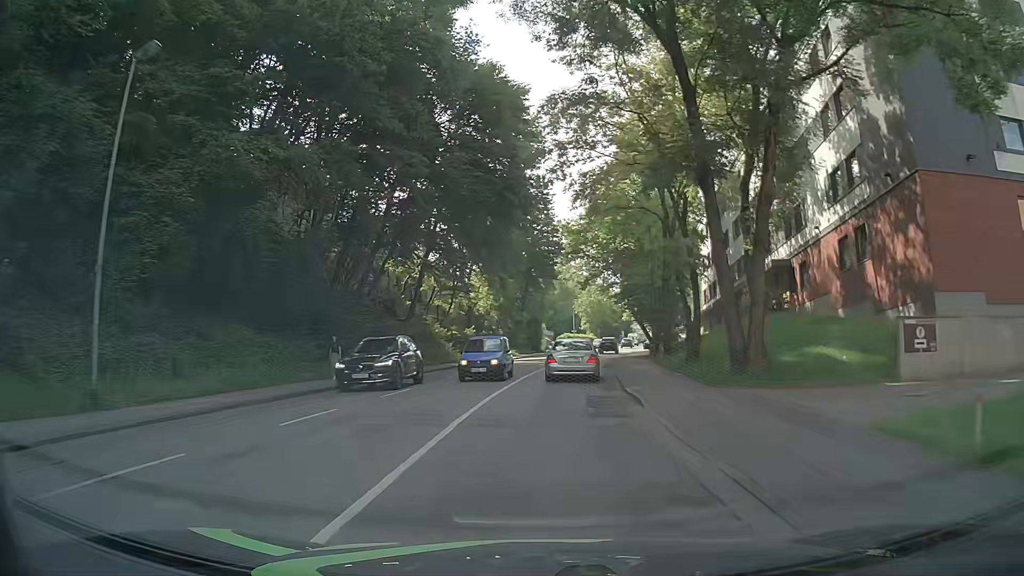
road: tertiary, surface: asphalt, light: Day
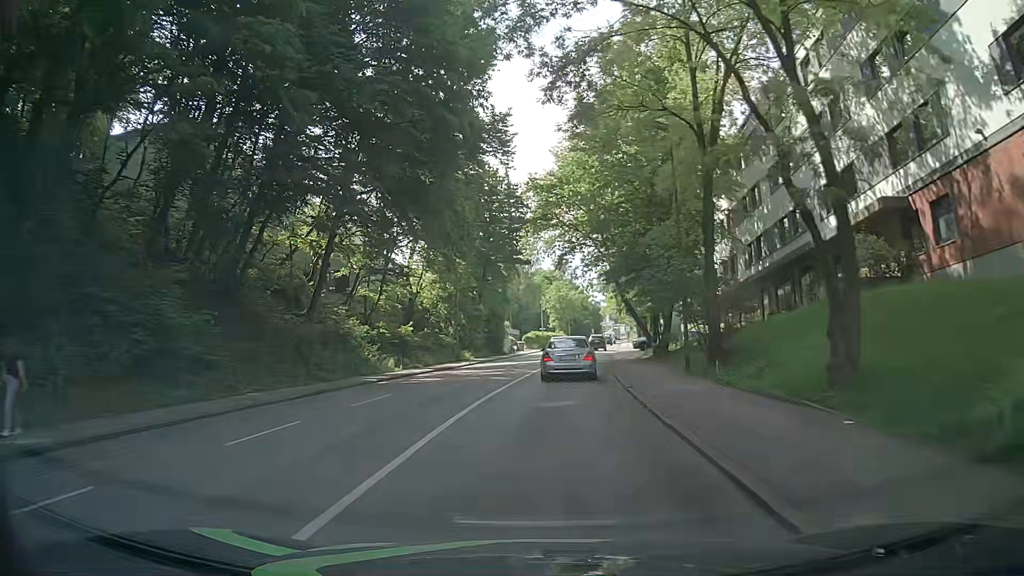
(+0.5, +14.6) m; +2°
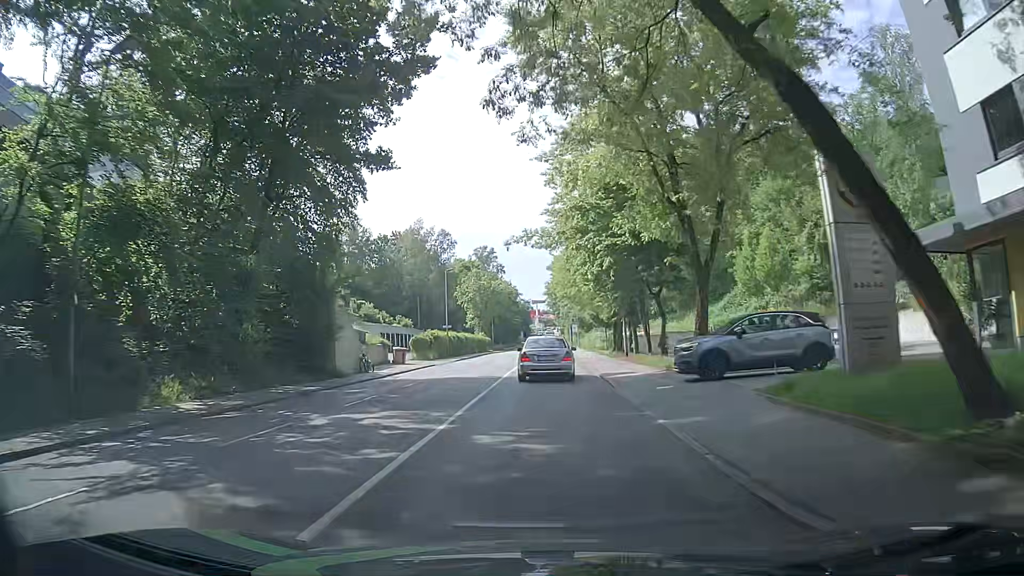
(+2.9, +36.5) m; +7°
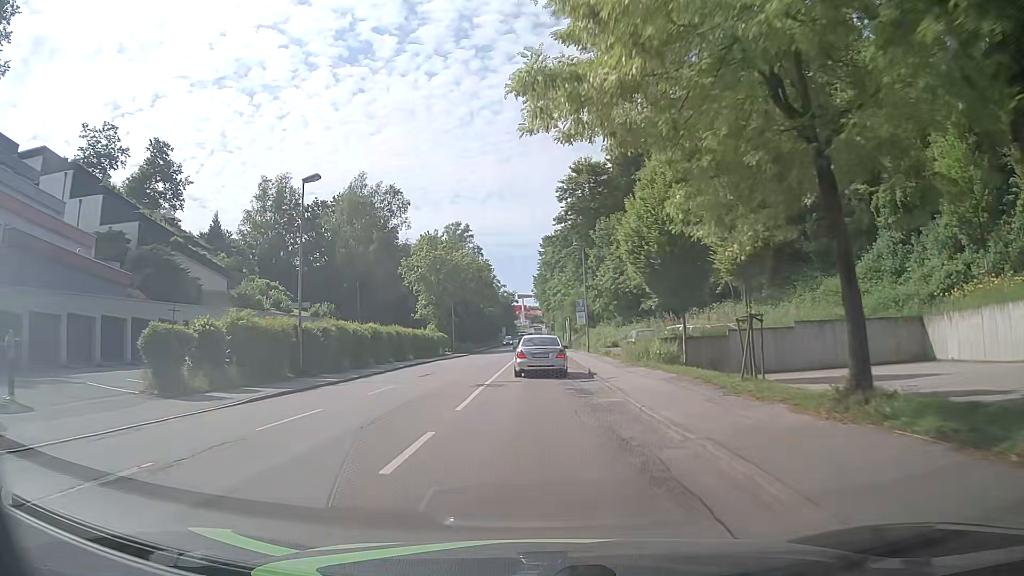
(+0.8, +36.3) m; +1°
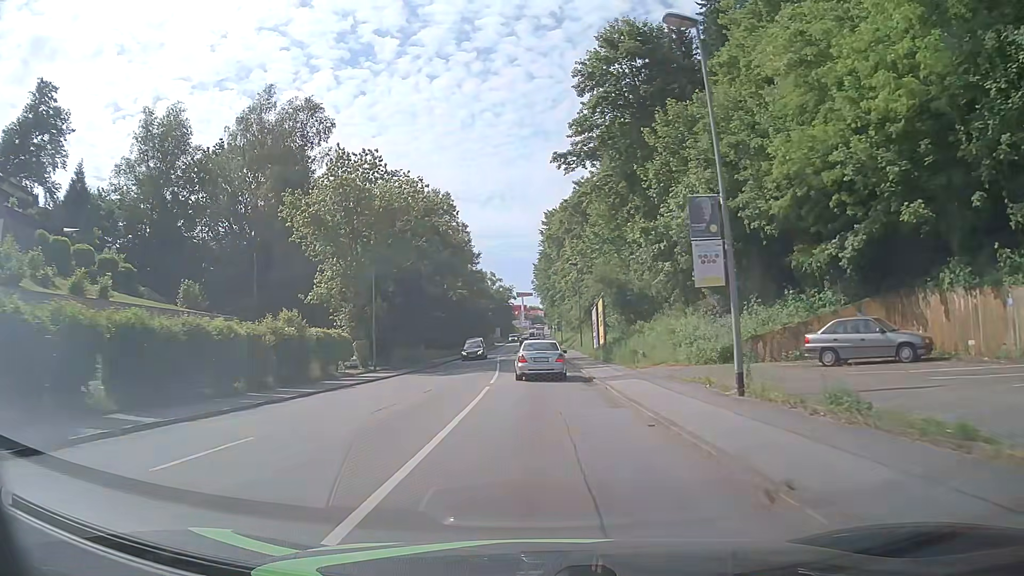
(+0.5, +37.7) m; +1°
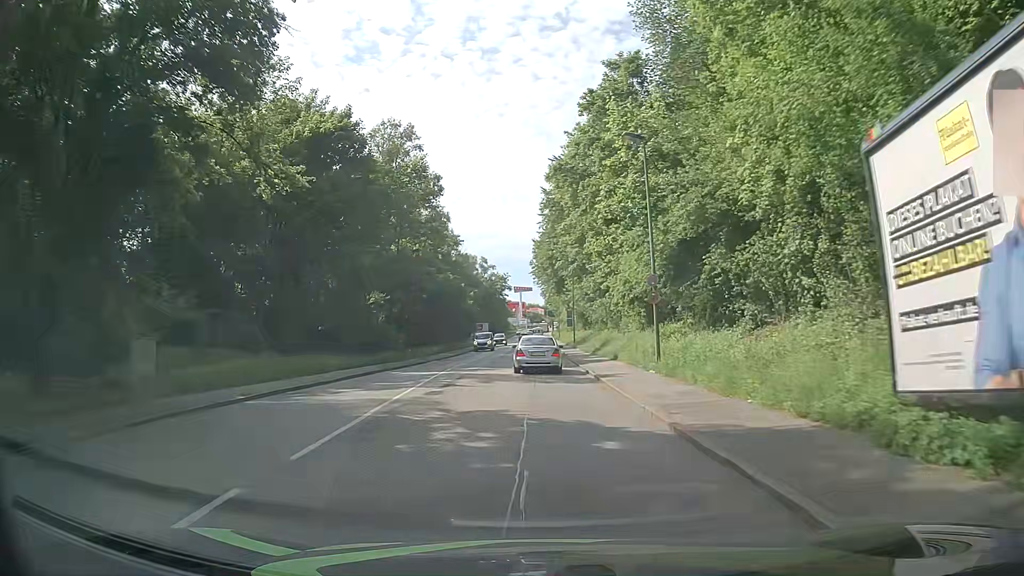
(0.0, +39.0) m; 0°
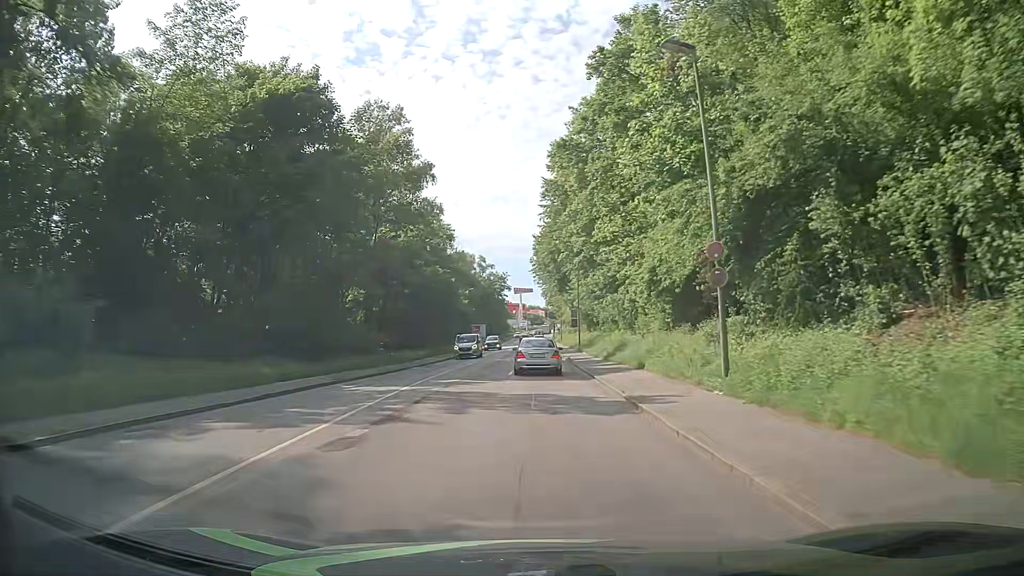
(0.0, +7.9) m; 0°
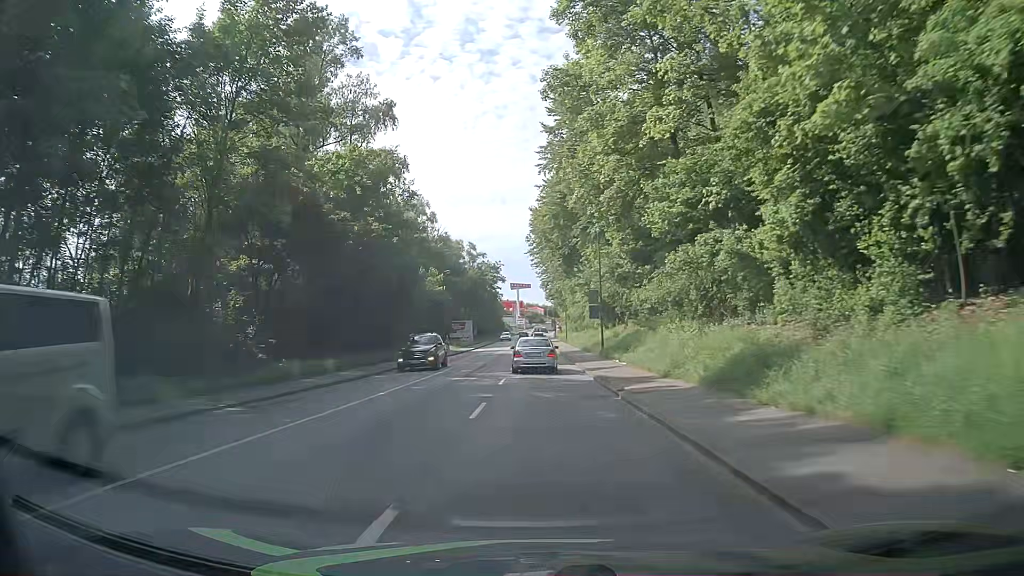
(0.0, +23.7) m; 0°
(0, +10) (0, +20) (0, +30) (0, +40) (0, +50) (0, +60) (0, +70) (+1, +80) (+1, +90) (+1, +100) m
